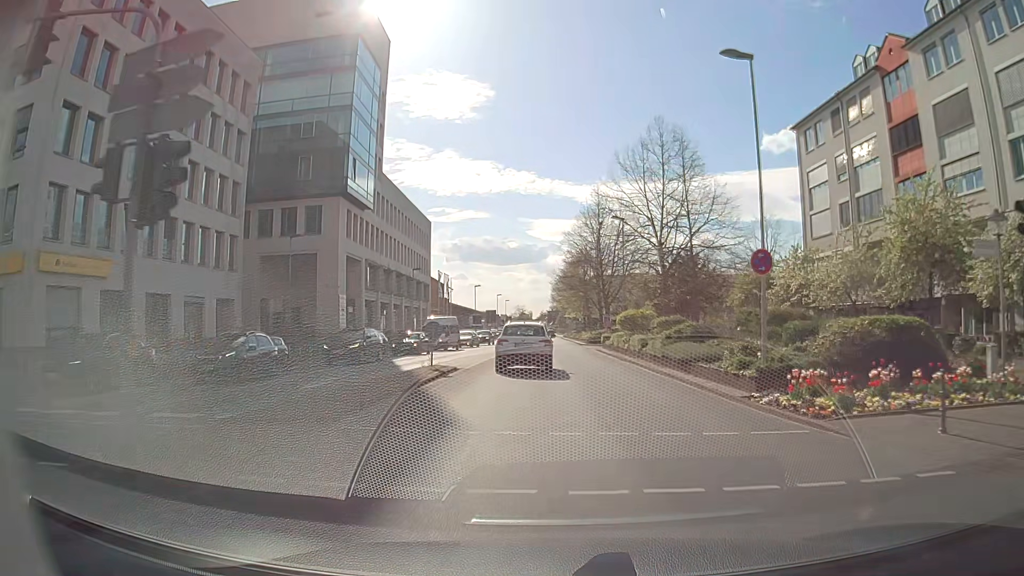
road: secondary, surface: asphalt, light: Day
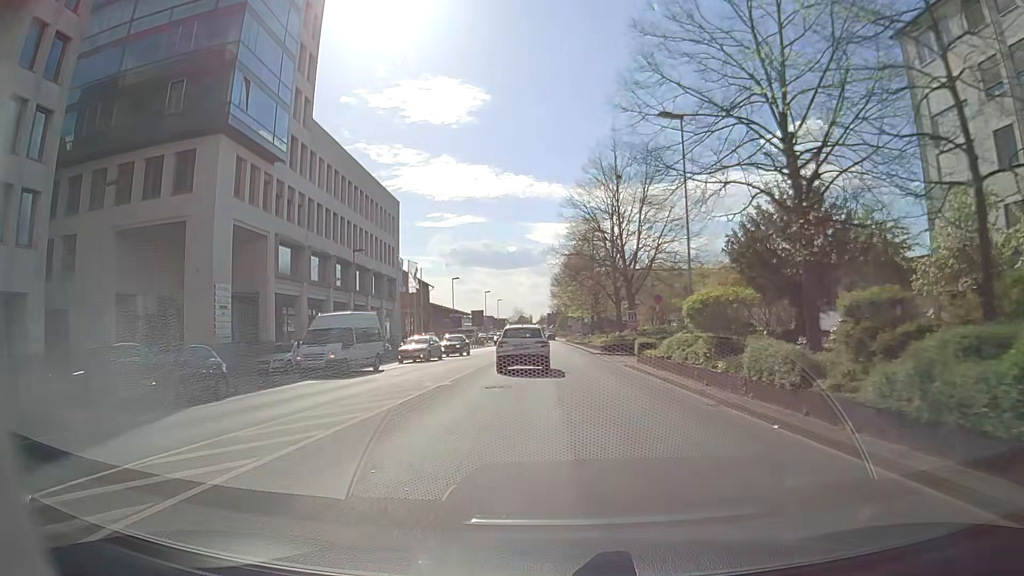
(+0.4, +20.0) m; +1°
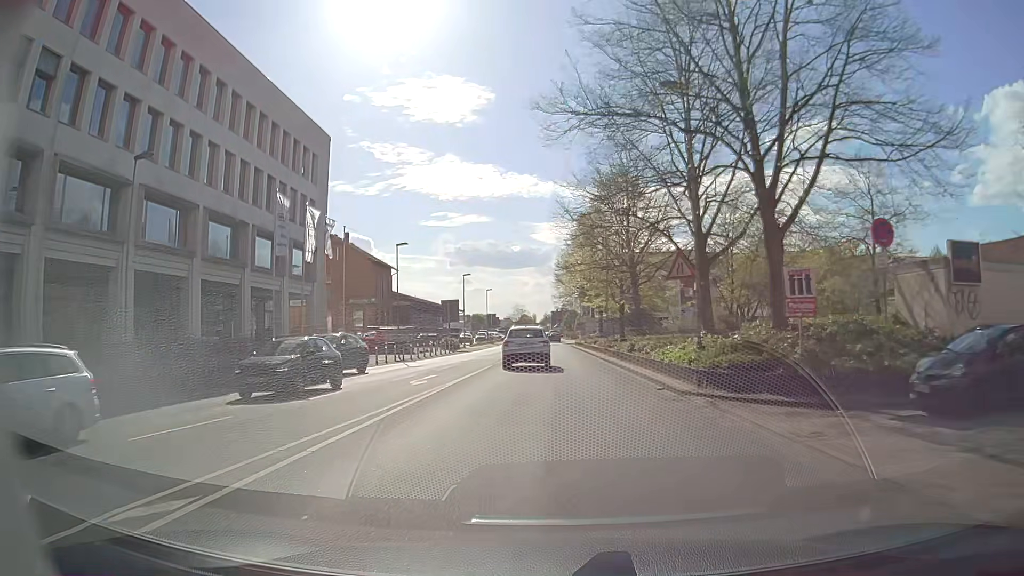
(-0.4, +27.4) m; -1°
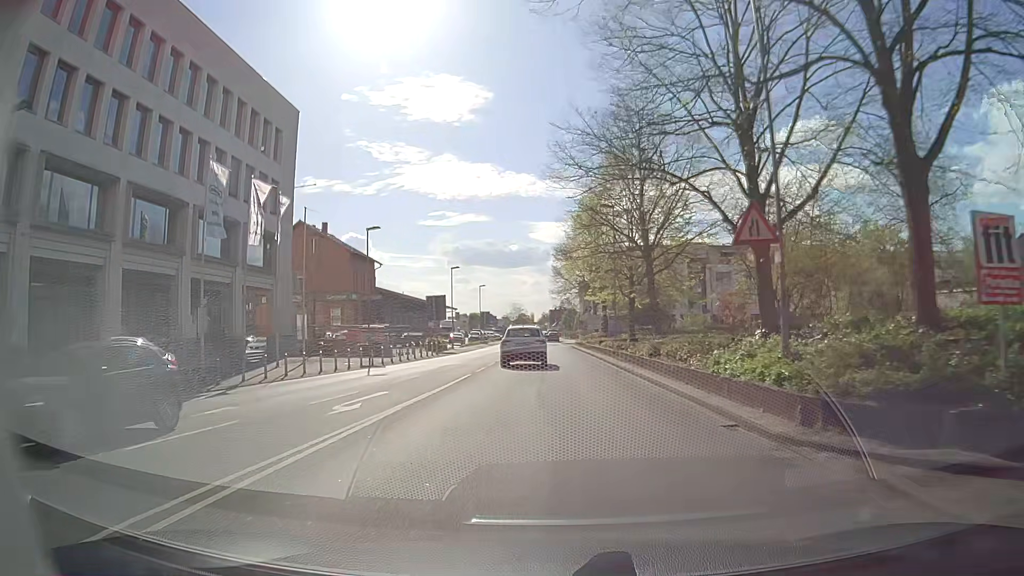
(0.0, +6.8) m; 0°
(0, +10) (0, +20) (0, +30) (-1, +40) (-1, +50) (-1, +60) (-1, +70) (+5, +77) (+15, +79) (+25, +79) m
